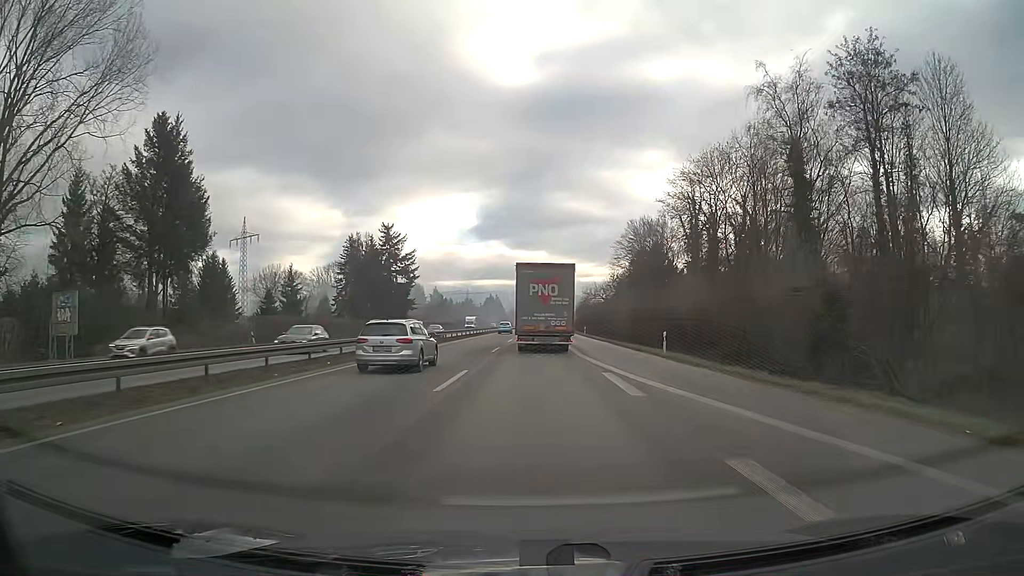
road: trunk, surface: asphalt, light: Day
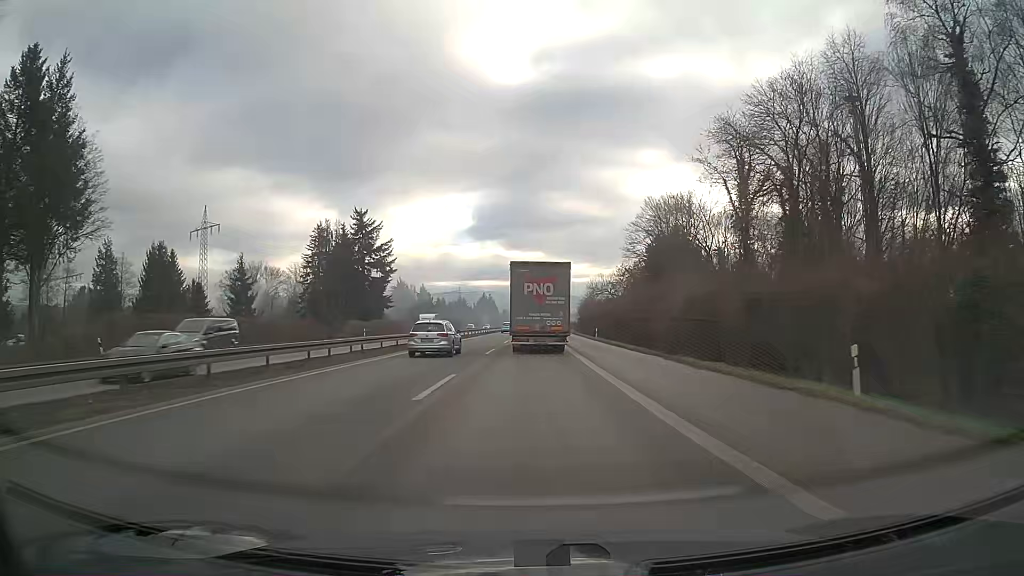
(+0.1, +19.9) m; 0°
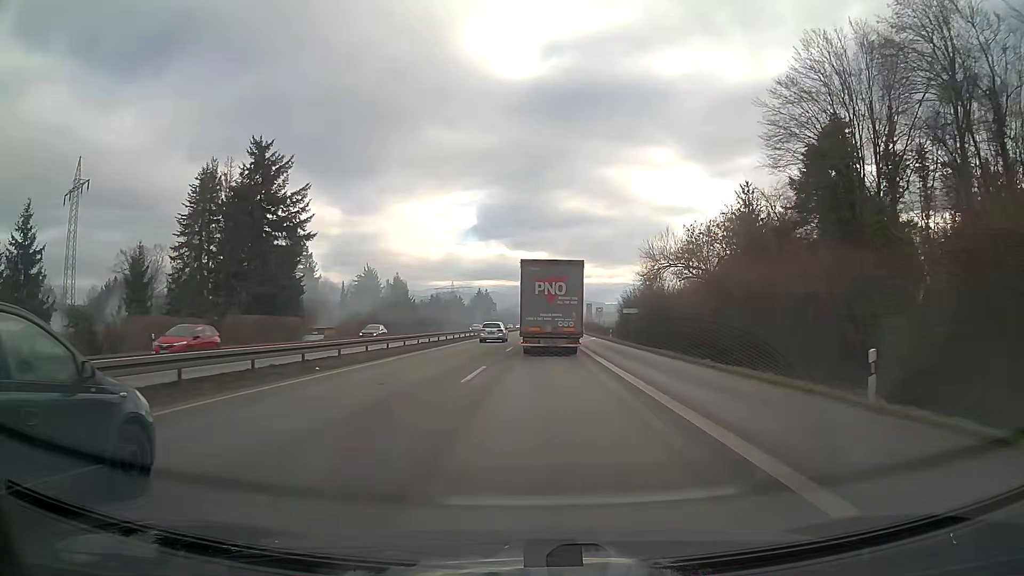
(-0.2, +50.9) m; 0°
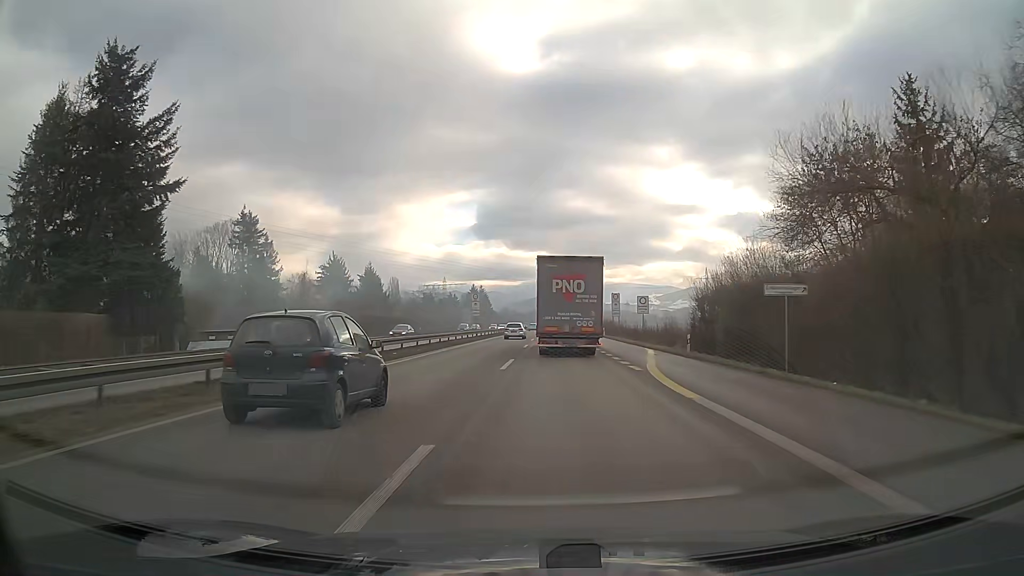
(0.0, +32.1) m; 0°
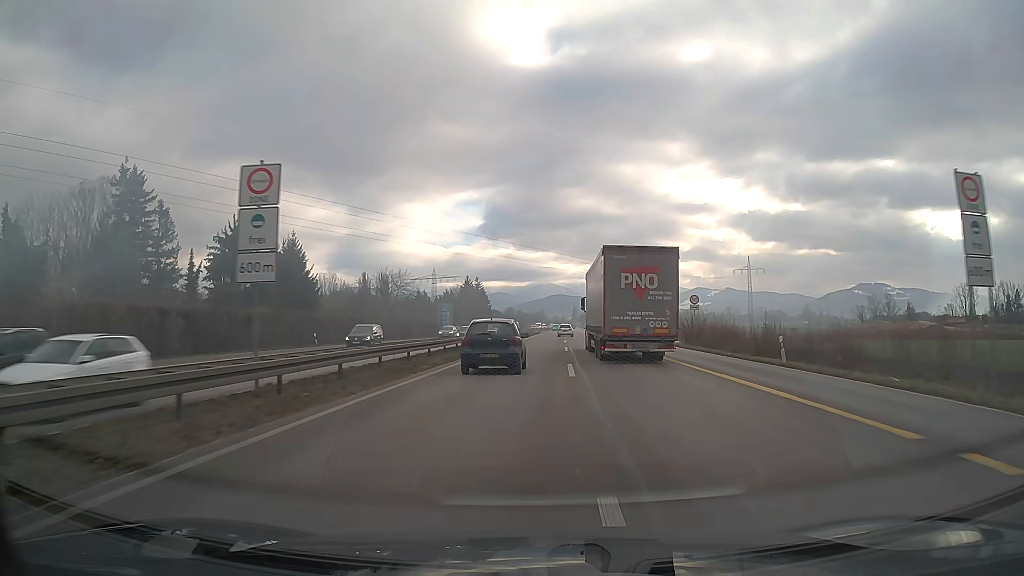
(-0.3, +56.7) m; -1°
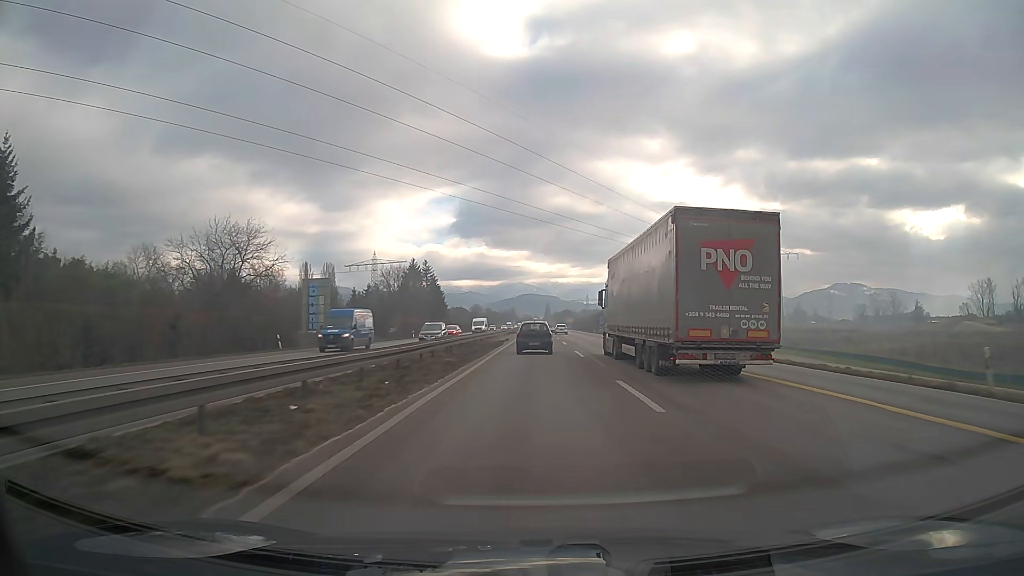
(+0.9, +61.9) m; +2°
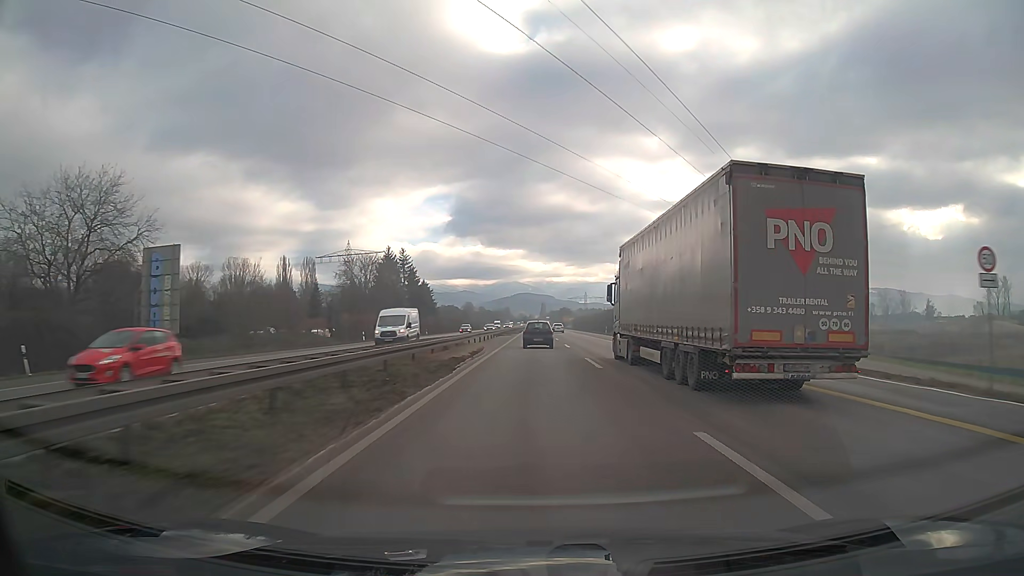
(+0.1, +26.2) m; 0°
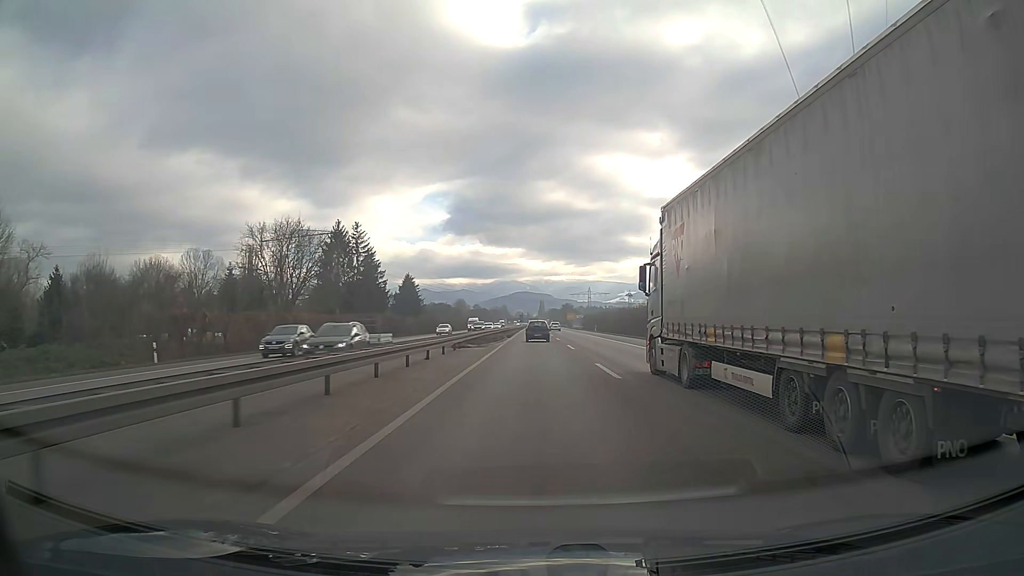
(+0.1, +40.5) m; 0°
(0, +10) (0, +20) (0, +30) (0, +40) (0, +50) (0, +60) (0, +70) (0, +80) (0, +90) (0, +100) m
